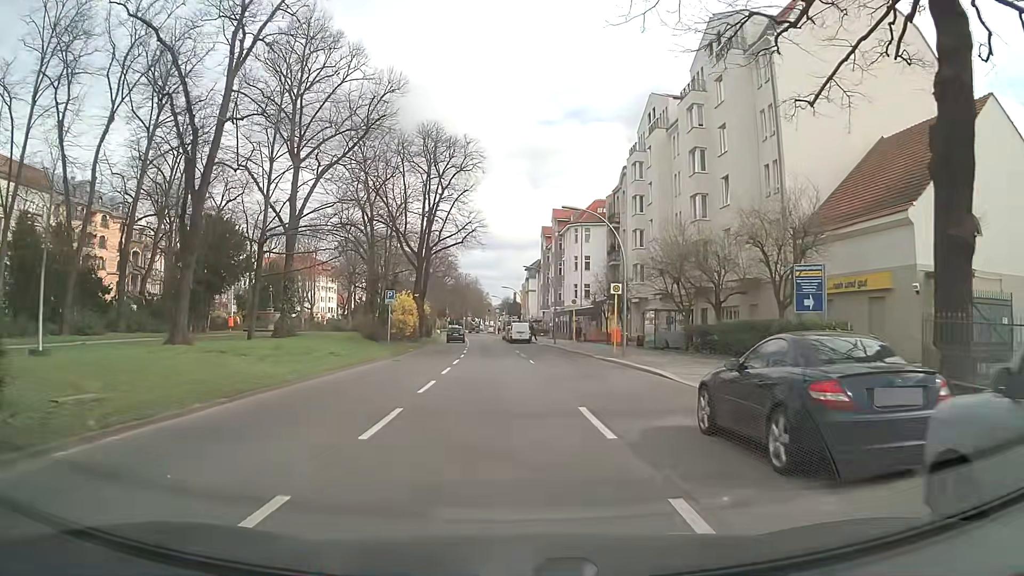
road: secondary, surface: asphalt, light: Day
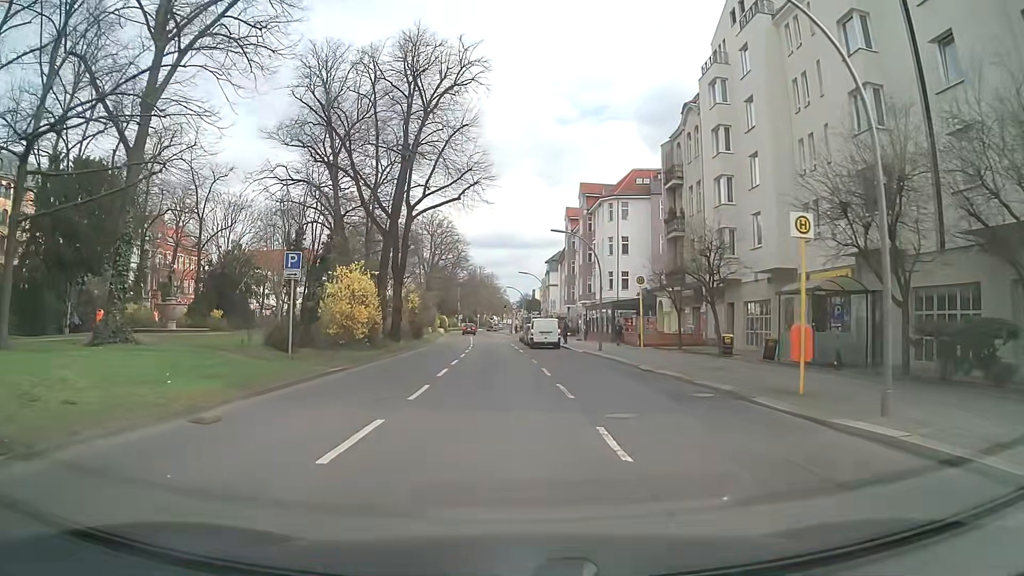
(-0.5, +19.5) m; -3°
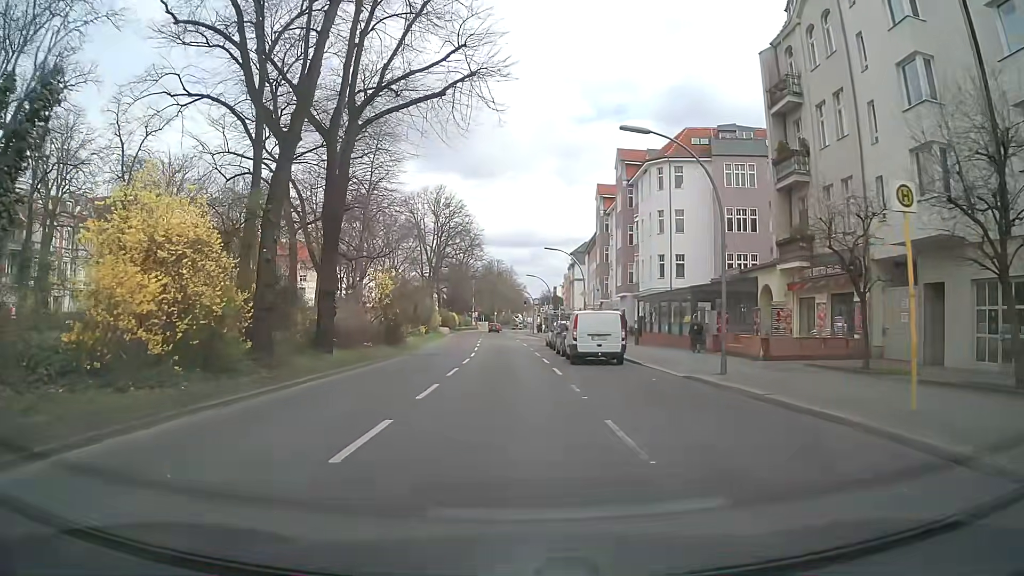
(-0.1, +18.3) m; -1°
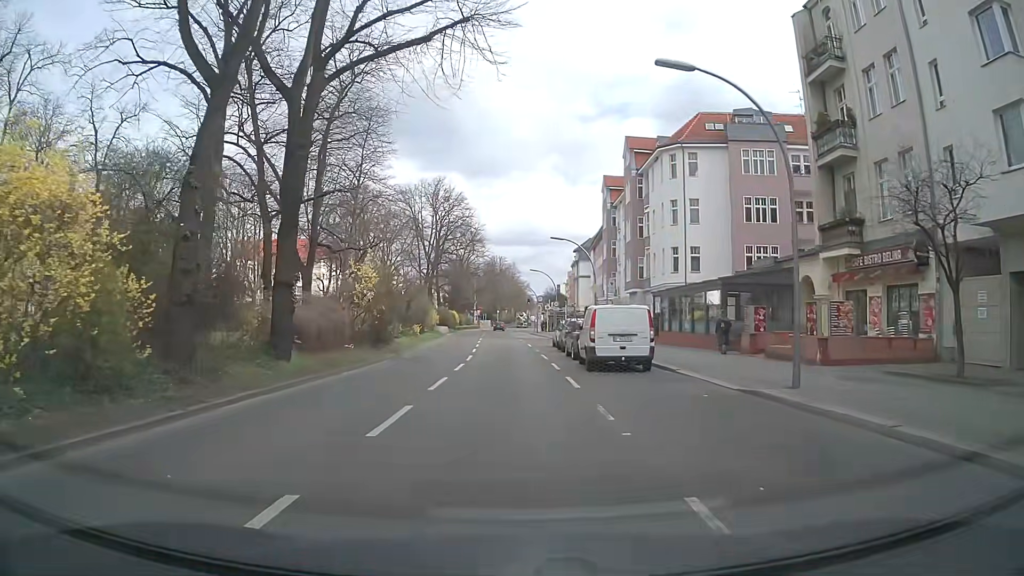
(0.0, +4.4) m; -1°
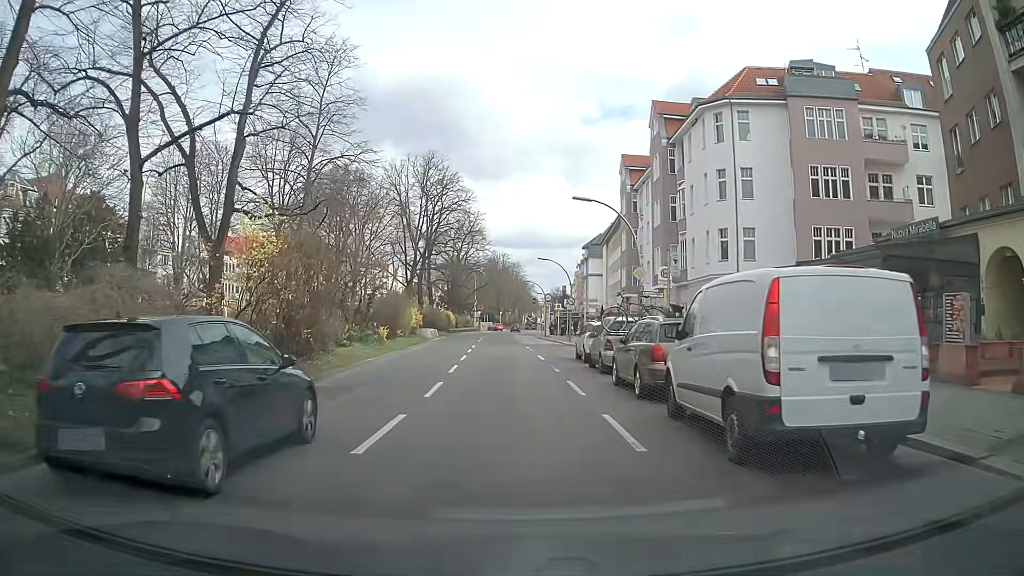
(+0.2, +13.0) m; 0°
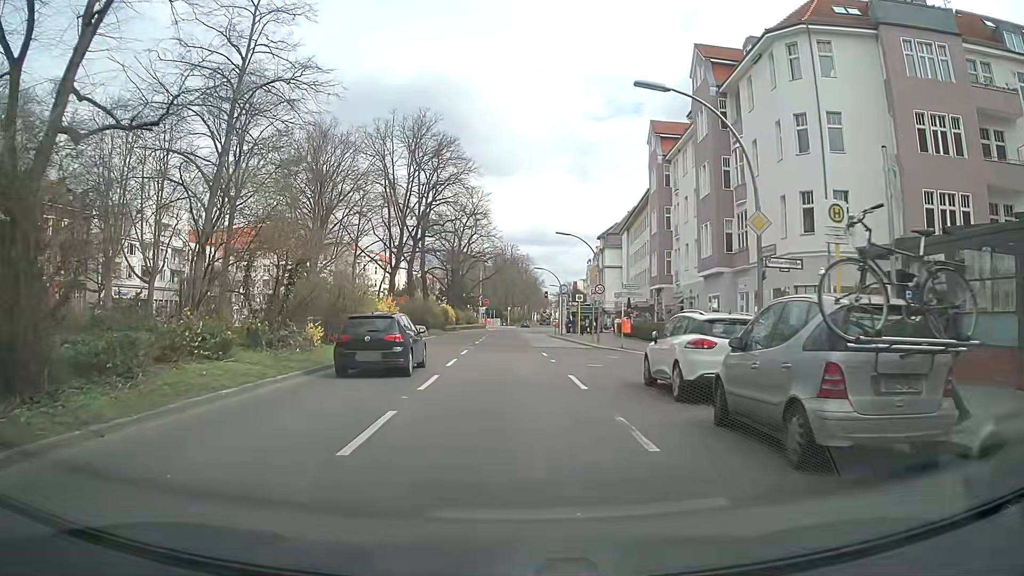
(-0.1, +12.7) m; -2°
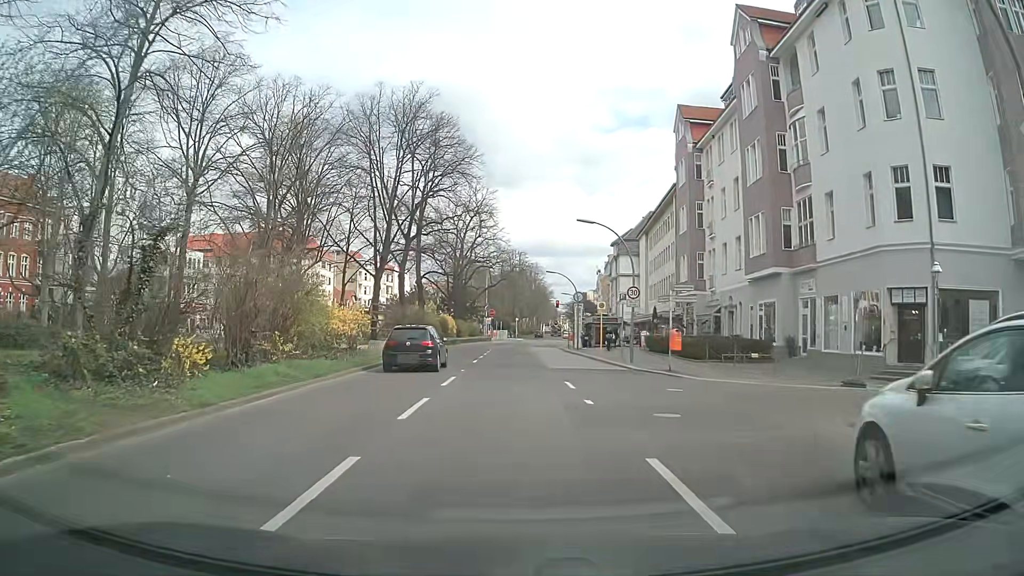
(+0.1, +8.7) m; 0°
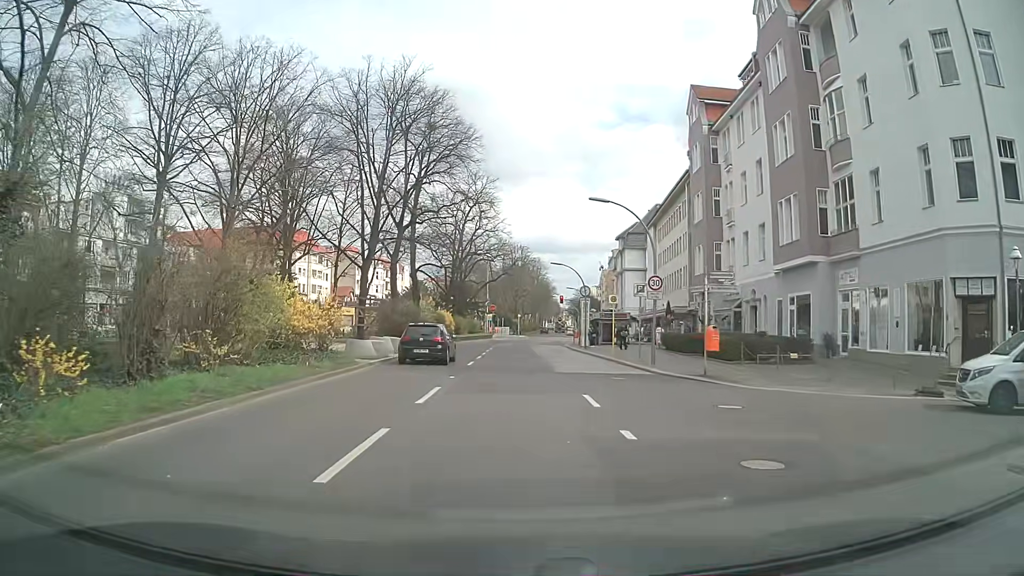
(0.0, +4.3) m; 0°
